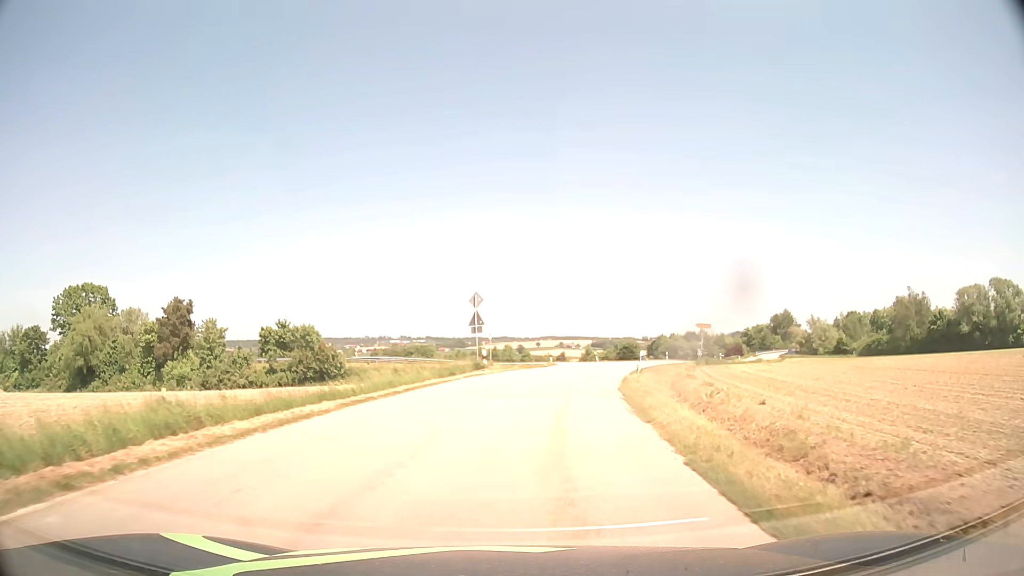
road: tertiary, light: Day
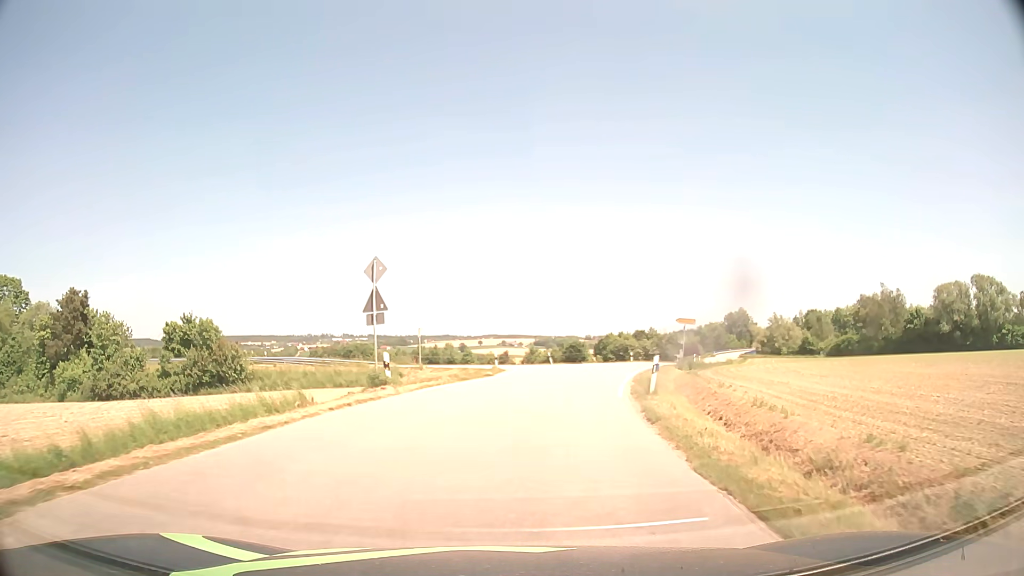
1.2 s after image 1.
(+0.5, +12.6) m; +5°
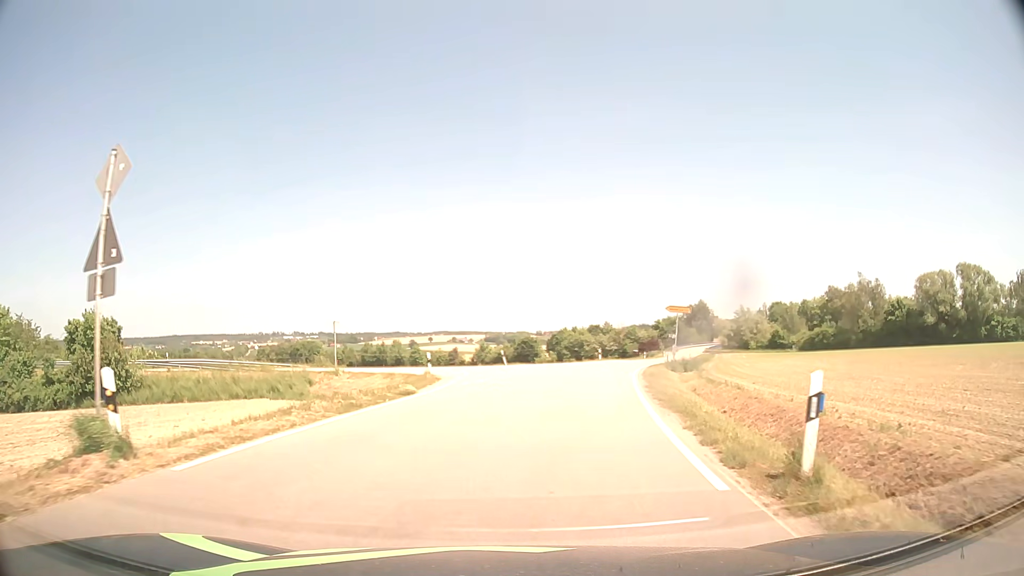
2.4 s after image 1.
(+0.5, +11.4) m; +4°
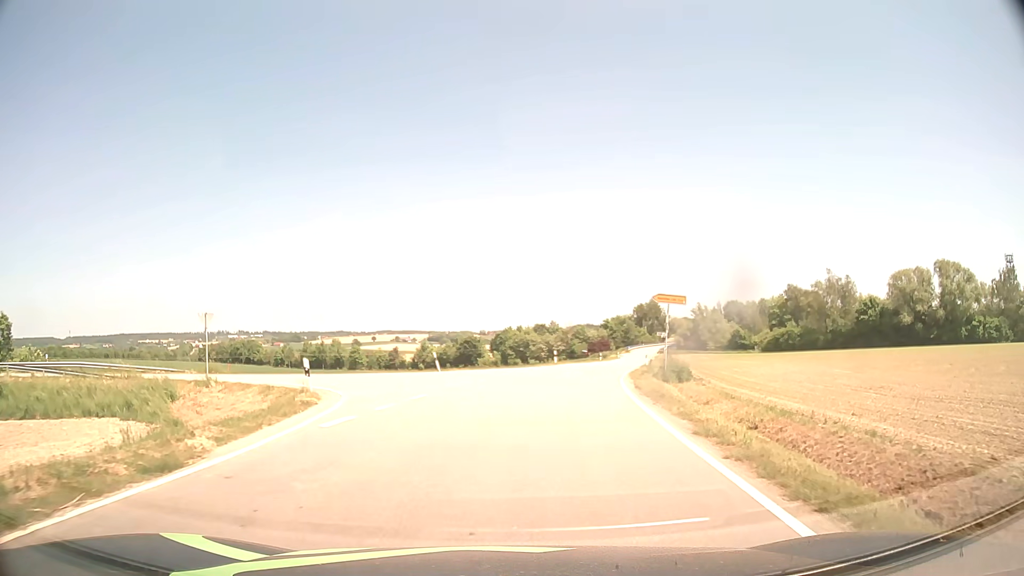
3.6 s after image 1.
(+0.4, +10.3) m; +5°
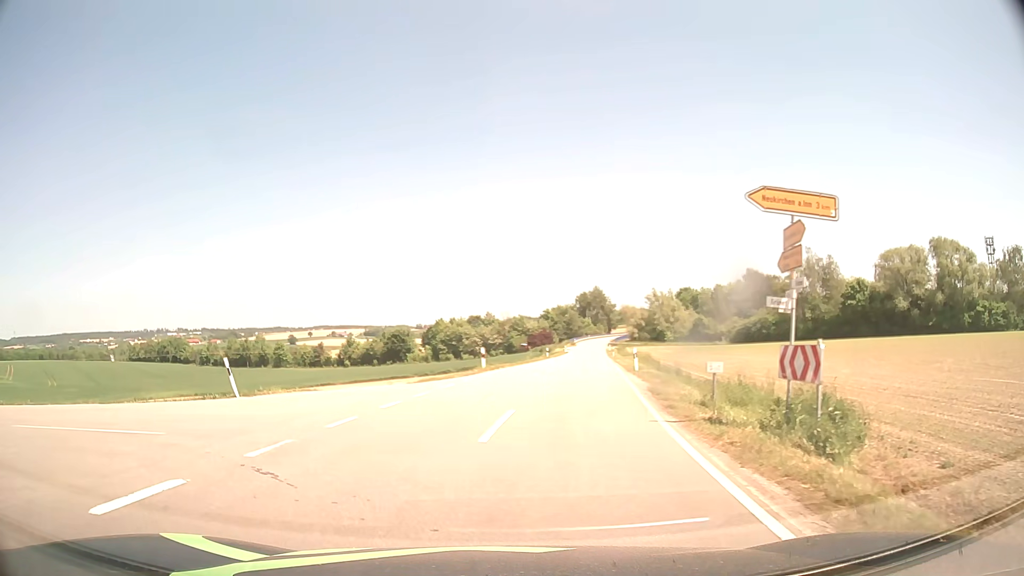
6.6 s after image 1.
(+1.7, +19.8) m; +6°
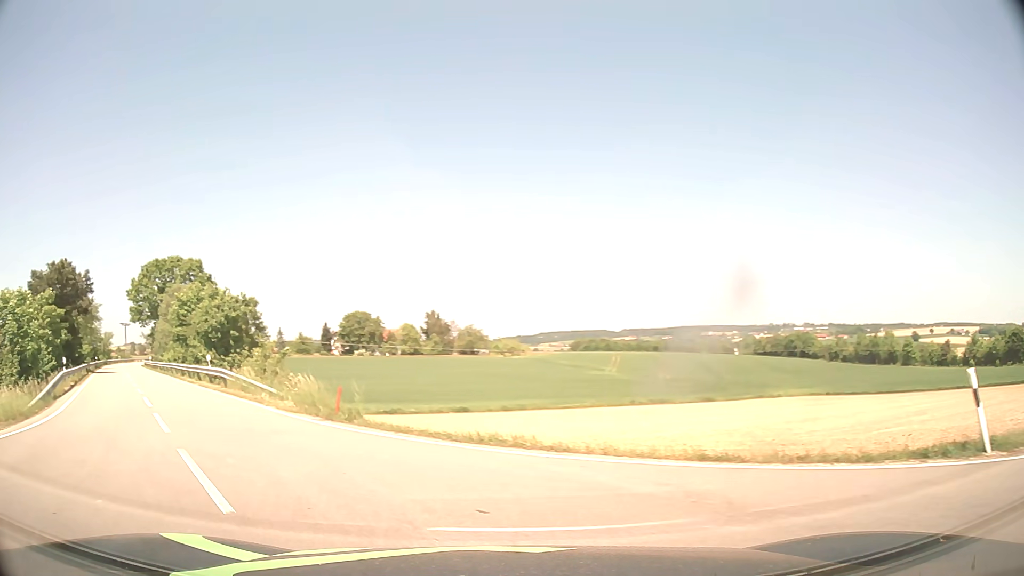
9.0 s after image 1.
(-4.1, +9.1) m; -54°
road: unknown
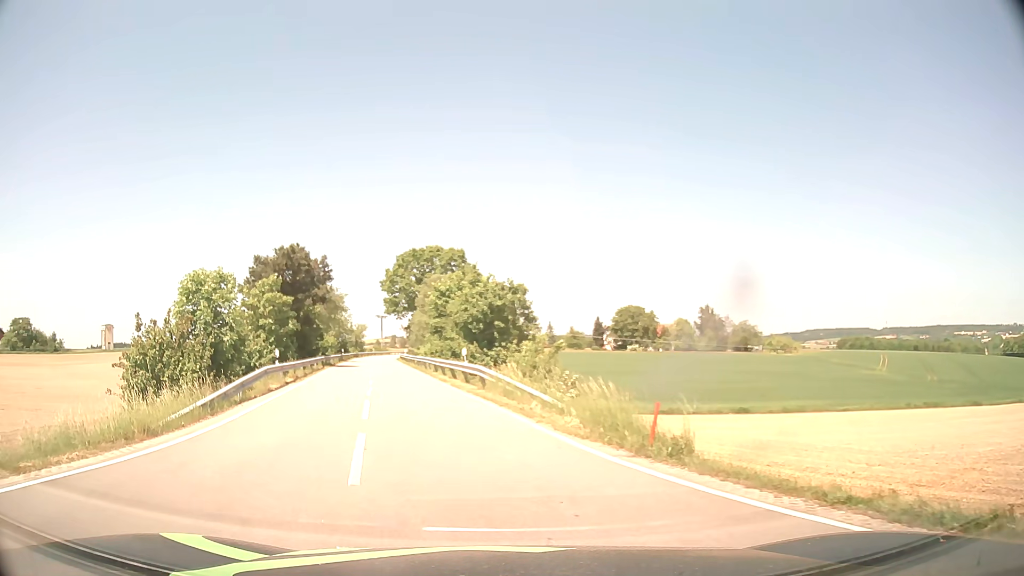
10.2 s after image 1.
(-1.2, +5.2) m; -22°
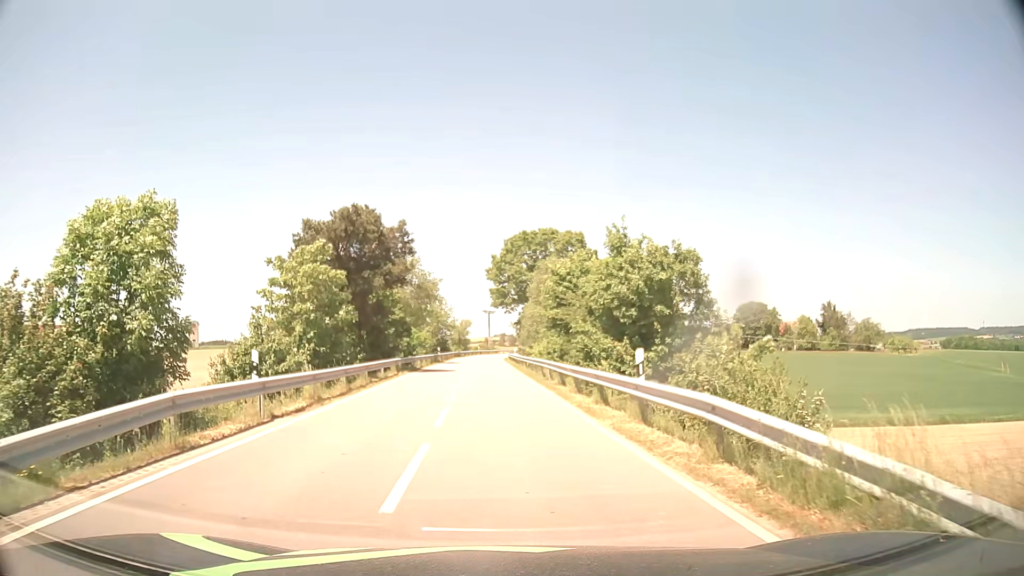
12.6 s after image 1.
(-1.7, +13.3) m; -10°
(0, +10) (0, +20) (-1, +30) (-1, +40) (-2, +50) (-2, +60) (-2, +70) (-2, +80) (-2, +90) (-1, +100) m
